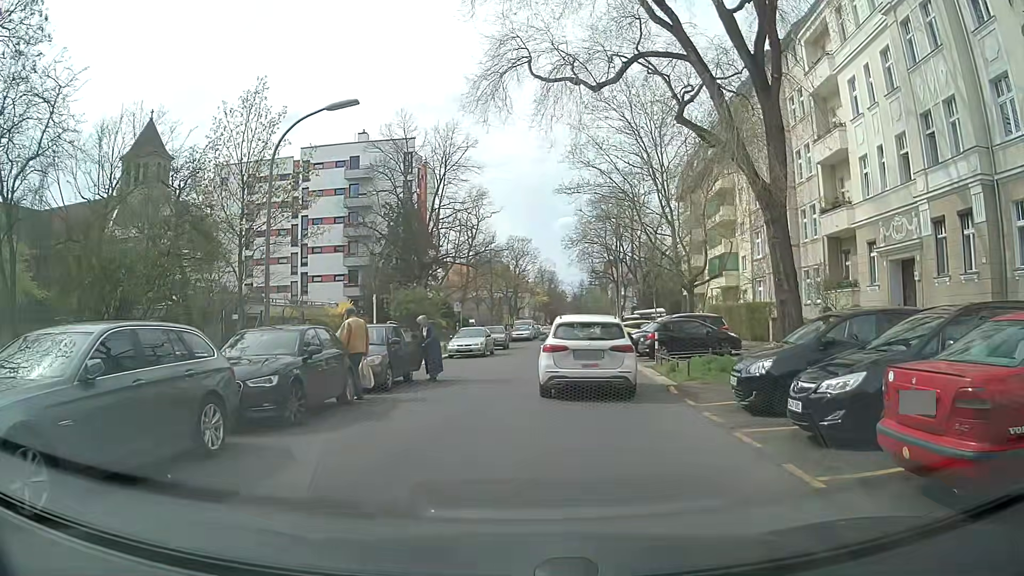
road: residential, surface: asphalt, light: Day
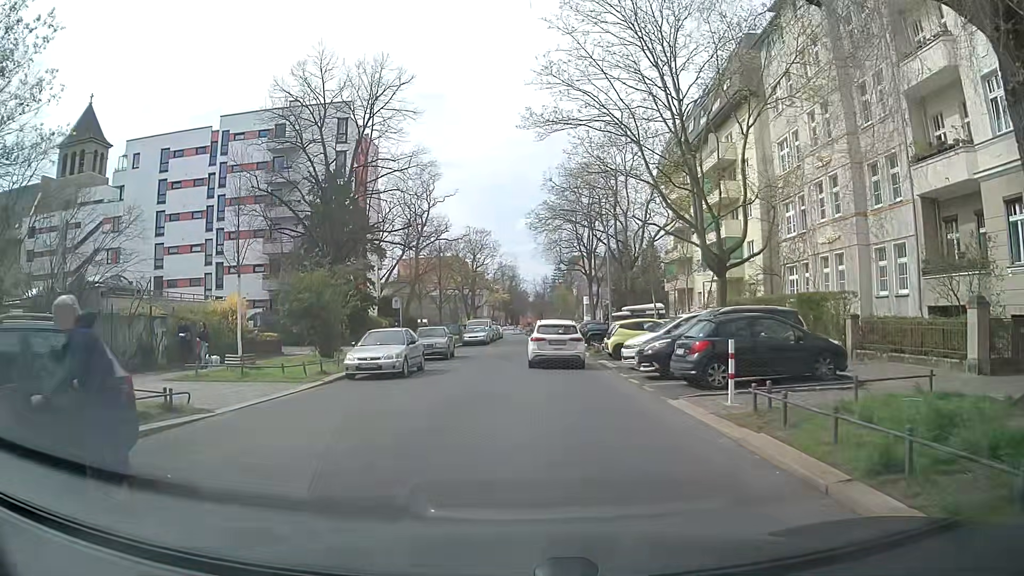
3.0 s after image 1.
(+0.3, +12.0) m; +4°
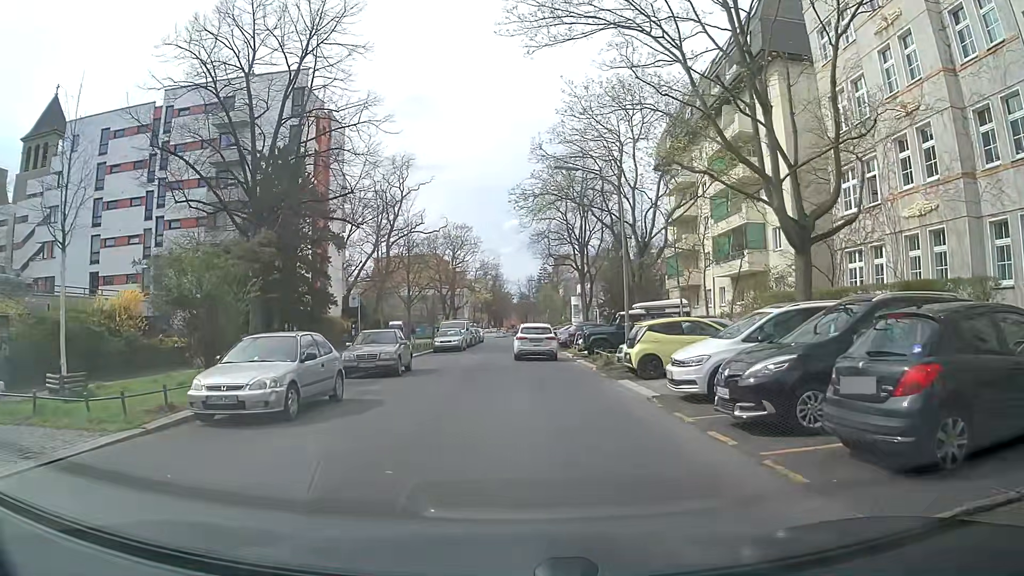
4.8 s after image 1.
(0.0, +8.5) m; 0°
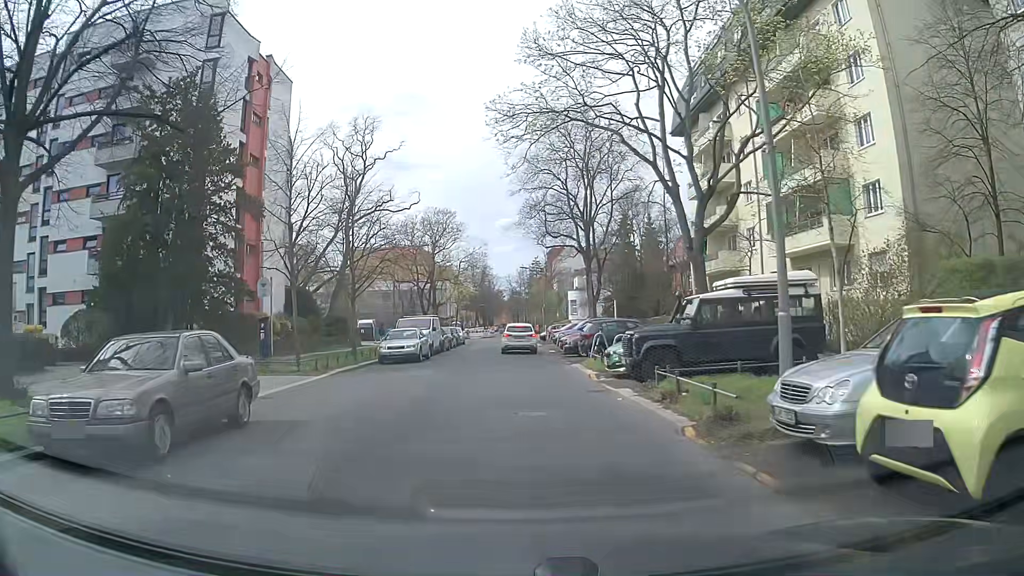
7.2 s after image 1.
(+0.3, +13.6) m; +1°
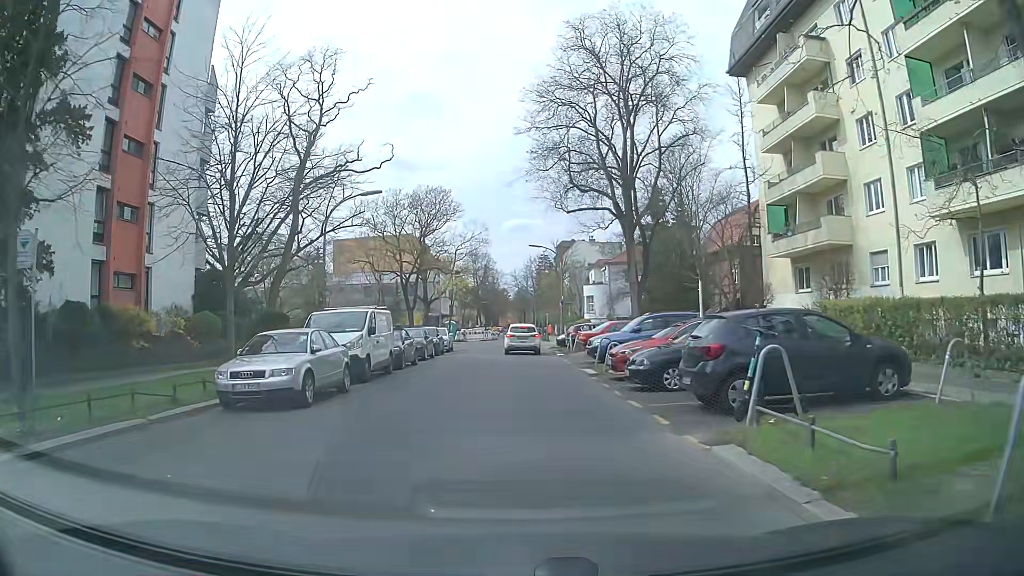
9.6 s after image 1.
(0.0, +15.9) m; -1°
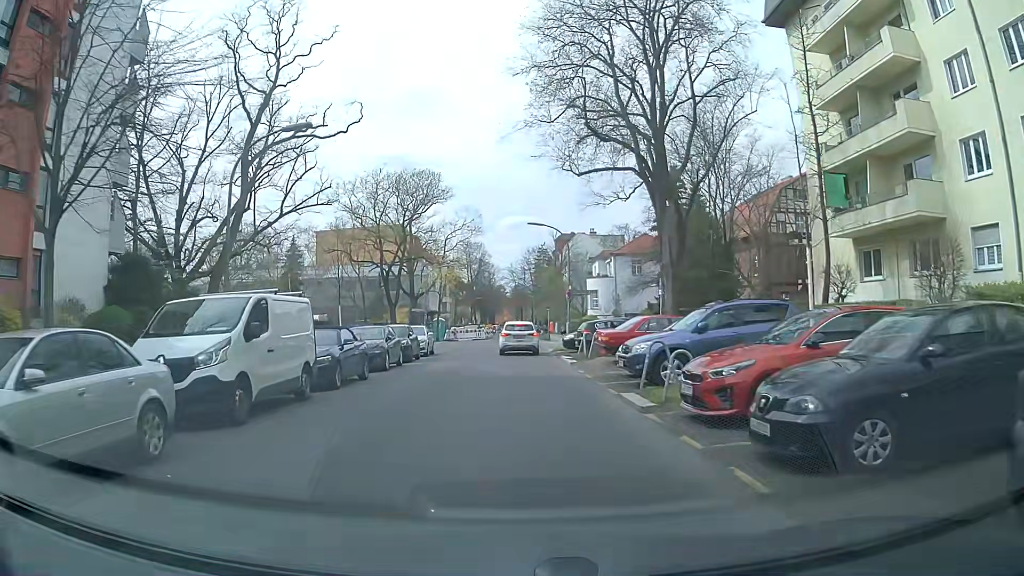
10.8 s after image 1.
(+0.2, +8.1) m; +1°
